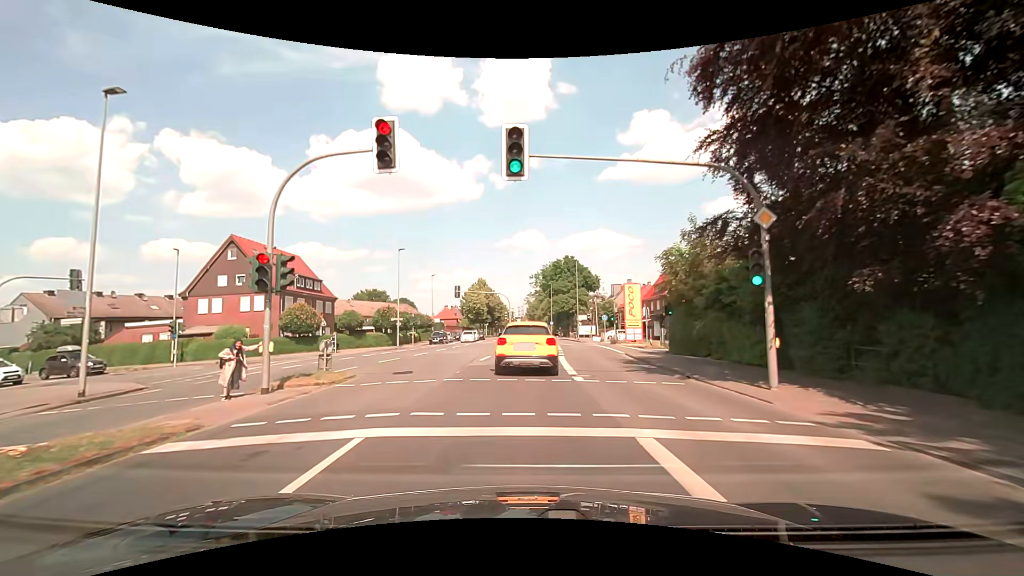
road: secondary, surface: asphalt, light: Day
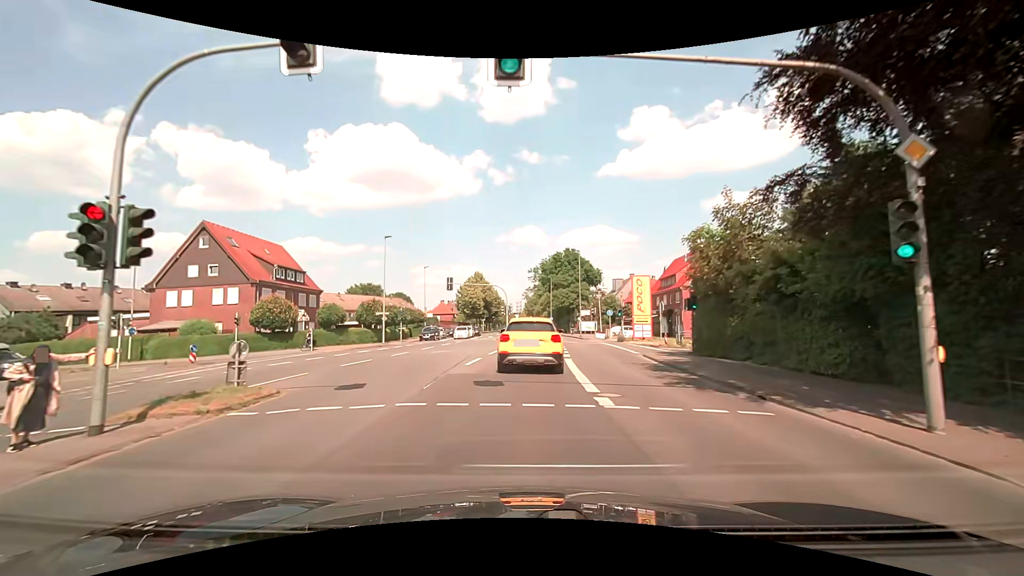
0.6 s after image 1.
(0.0, +4.7) m; +1°
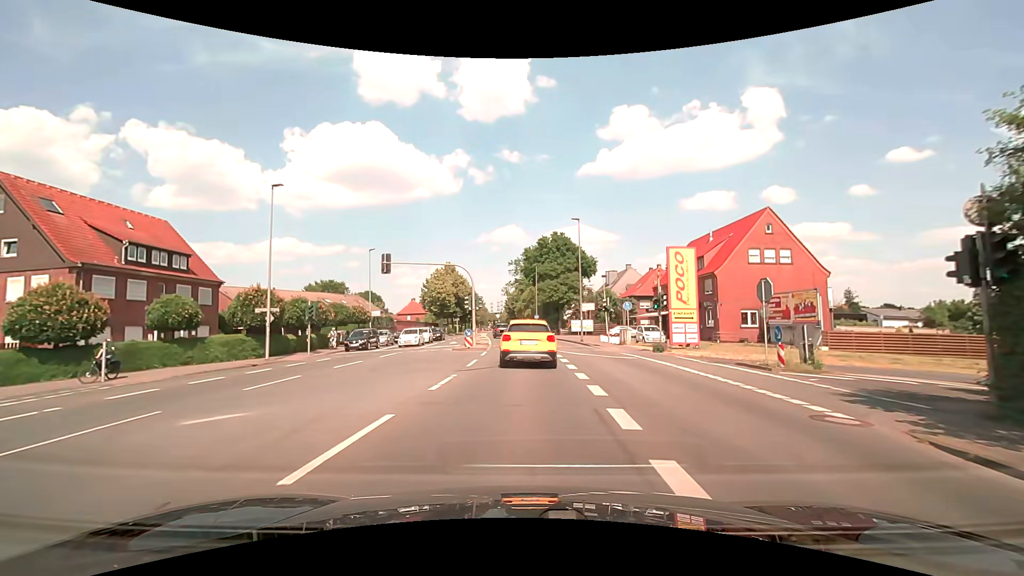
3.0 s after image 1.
(+0.3, +17.9) m; +2°
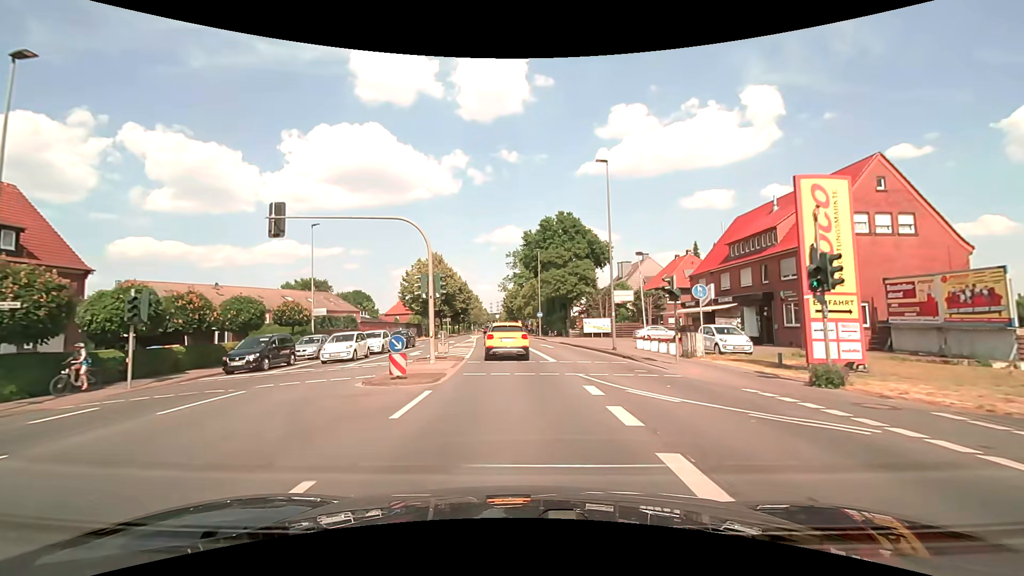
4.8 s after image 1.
(+0.2, +15.3) m; +1°
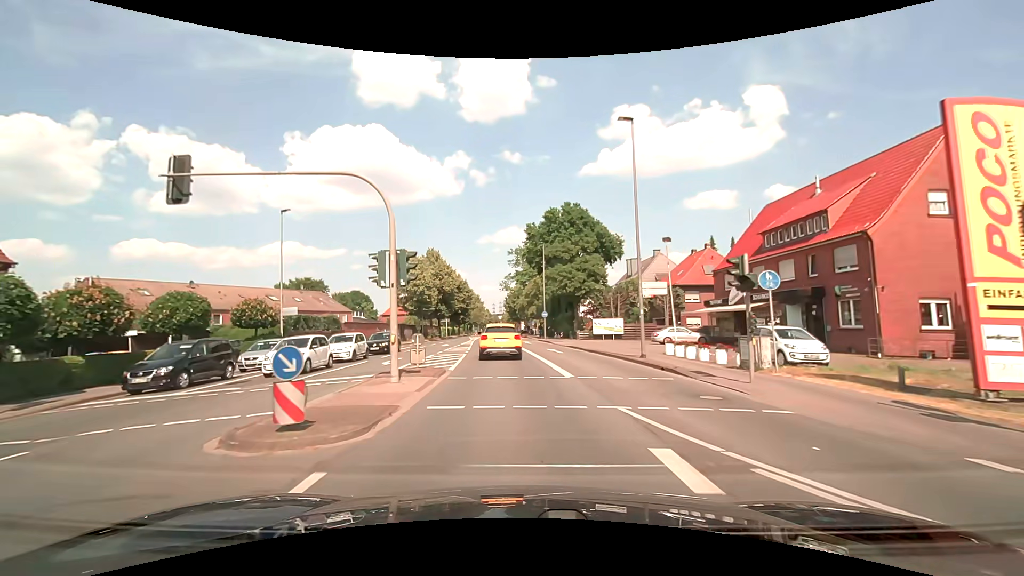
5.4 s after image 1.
(0.0, +5.8) m; -1°
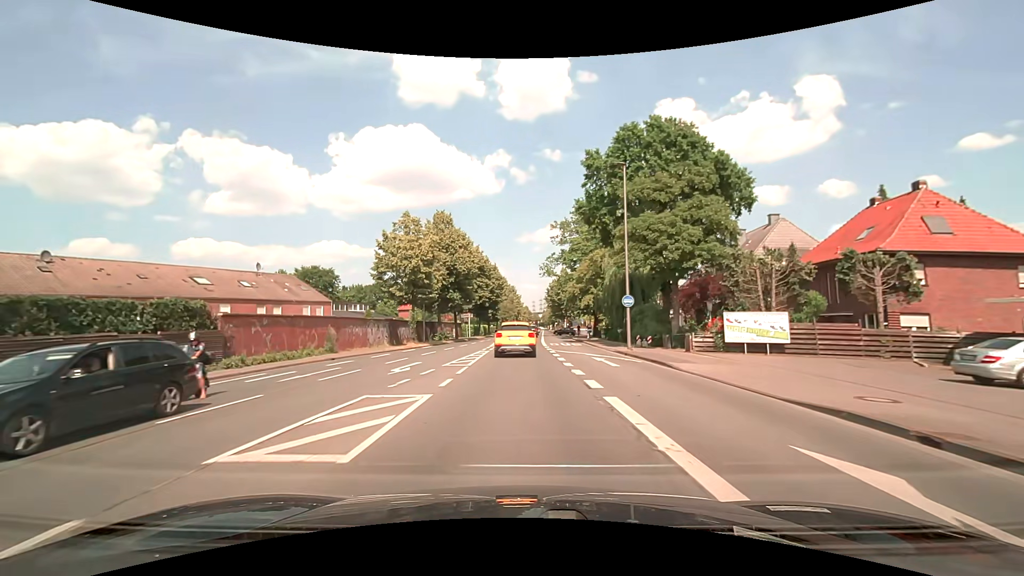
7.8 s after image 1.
(-1.0, +25.8) m; -5°
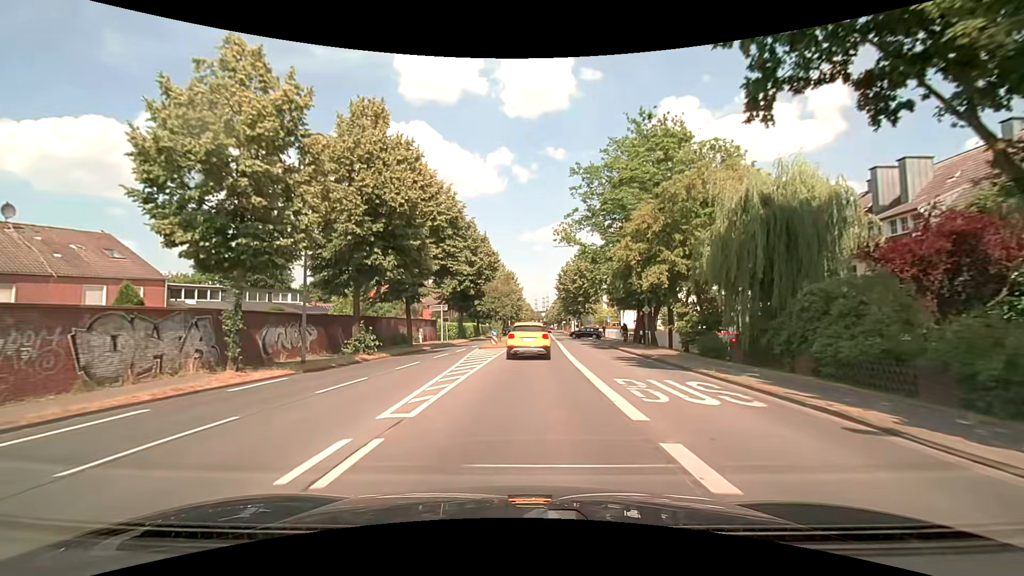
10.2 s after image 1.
(-0.1, +27.7) m; 0°
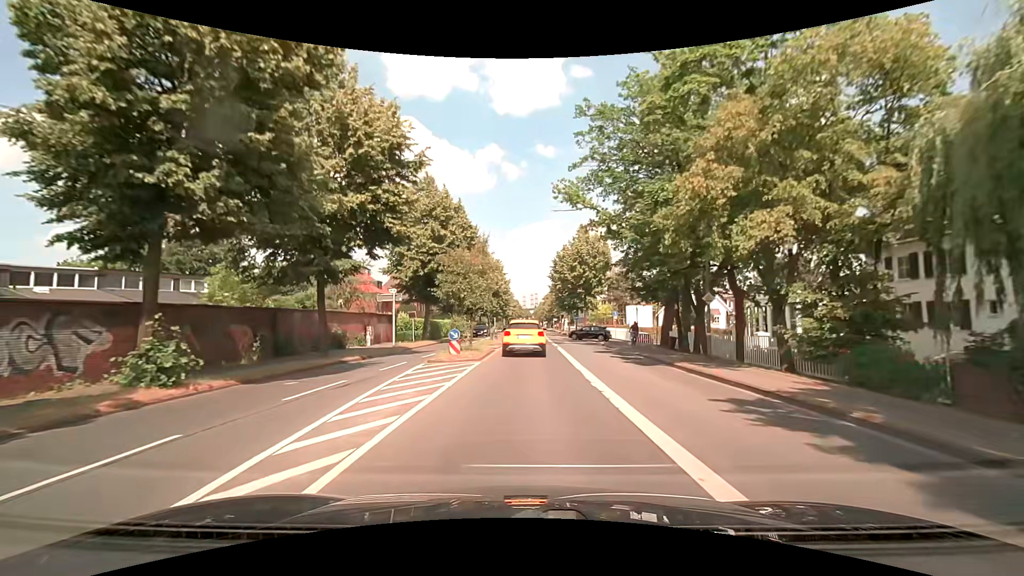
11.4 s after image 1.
(+0.1, +13.9) m; +1°
(0, +10) (0, +20) (+1, +30) (+1, +40) (+1, +50) (+1, +60) (+1, +70) (+2, +80) (+2, +90) (+2, +100) m
